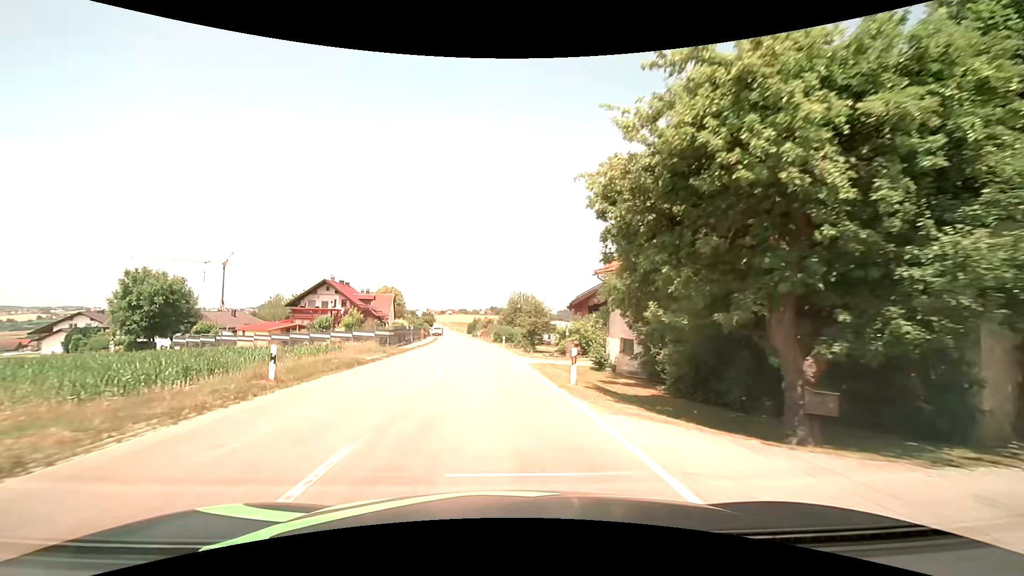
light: Day
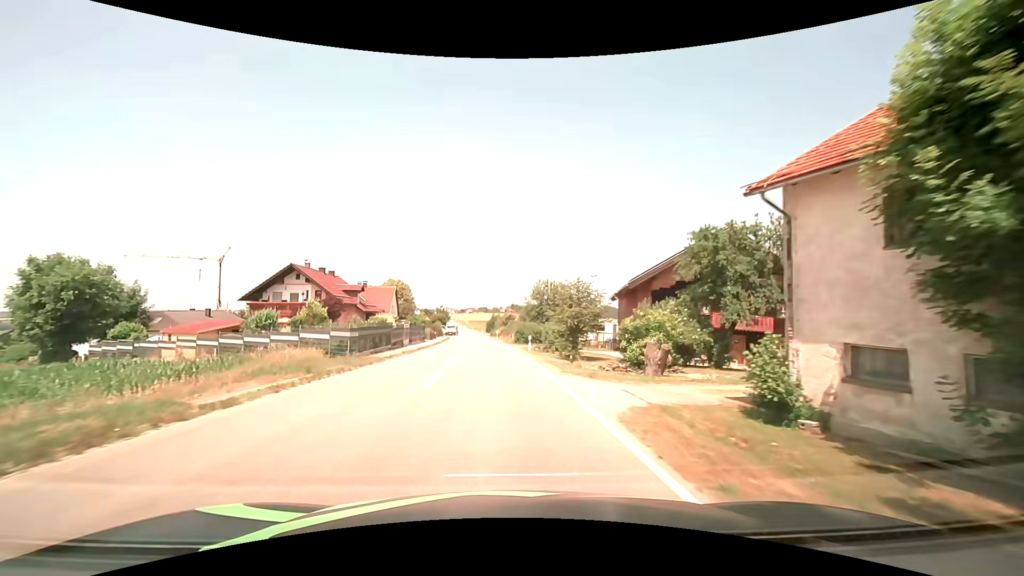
(-0.4, +14.9) m; -3°
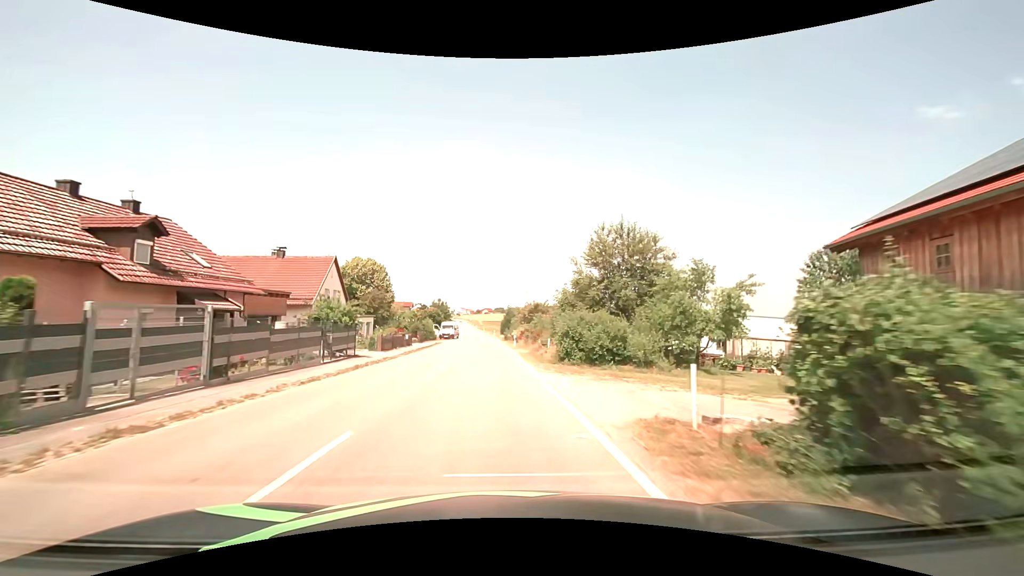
(-0.3, +33.0) m; -1°
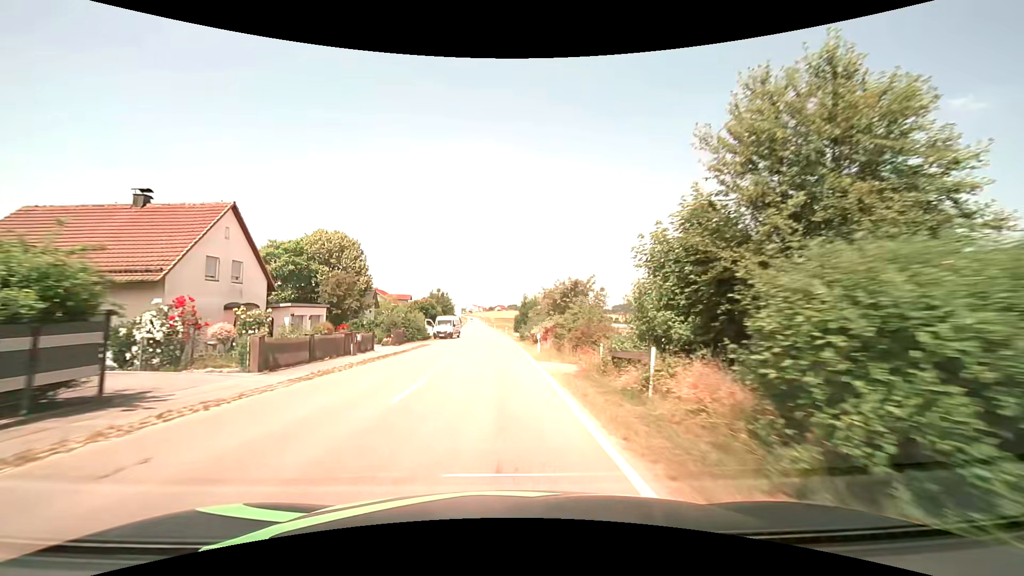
(-0.3, +17.9) m; -2°
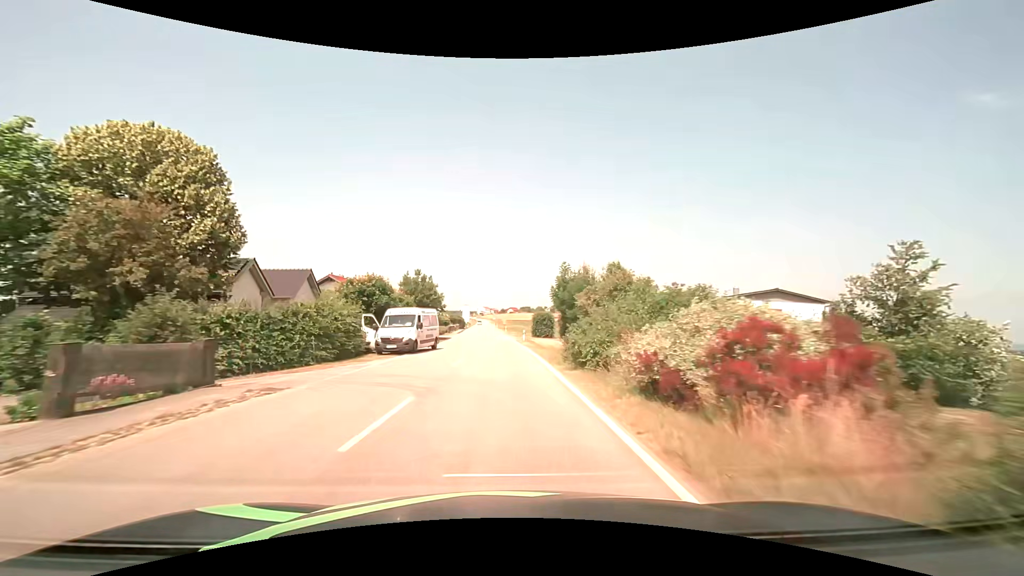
(-0.5, +27.9) m; -2°
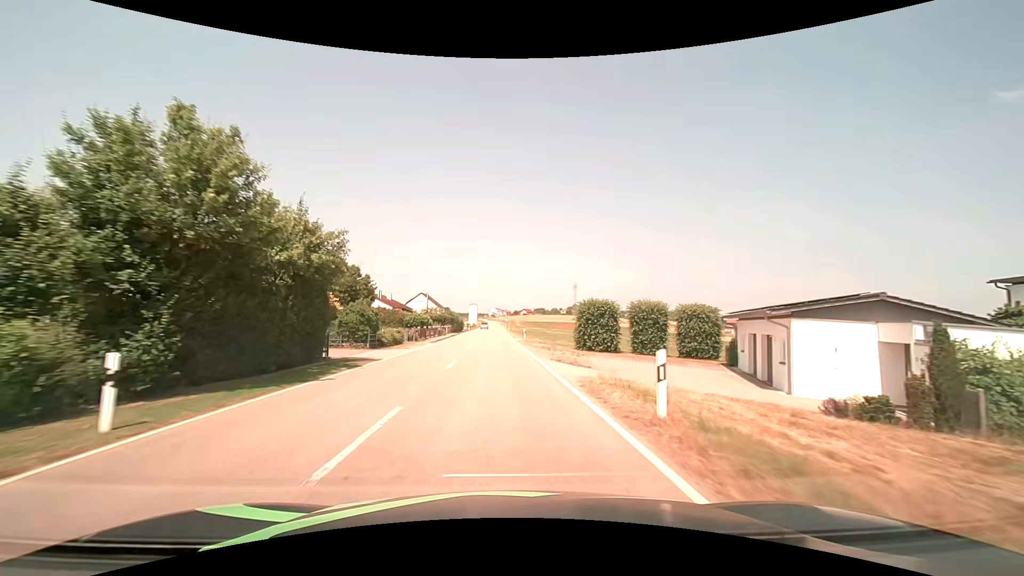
(-0.4, +37.3) m; -1°
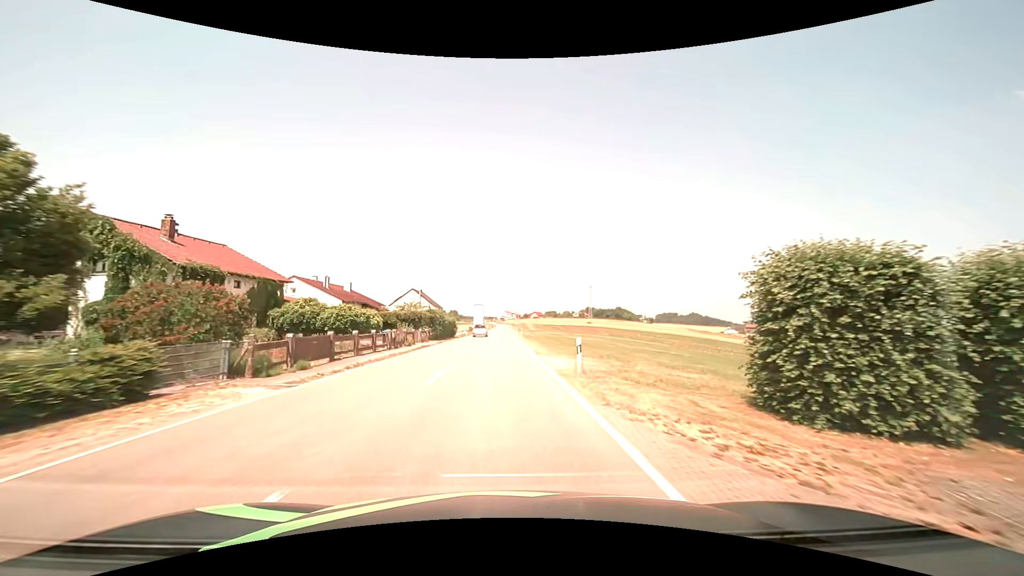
(-0.3, +27.6) m; -1°
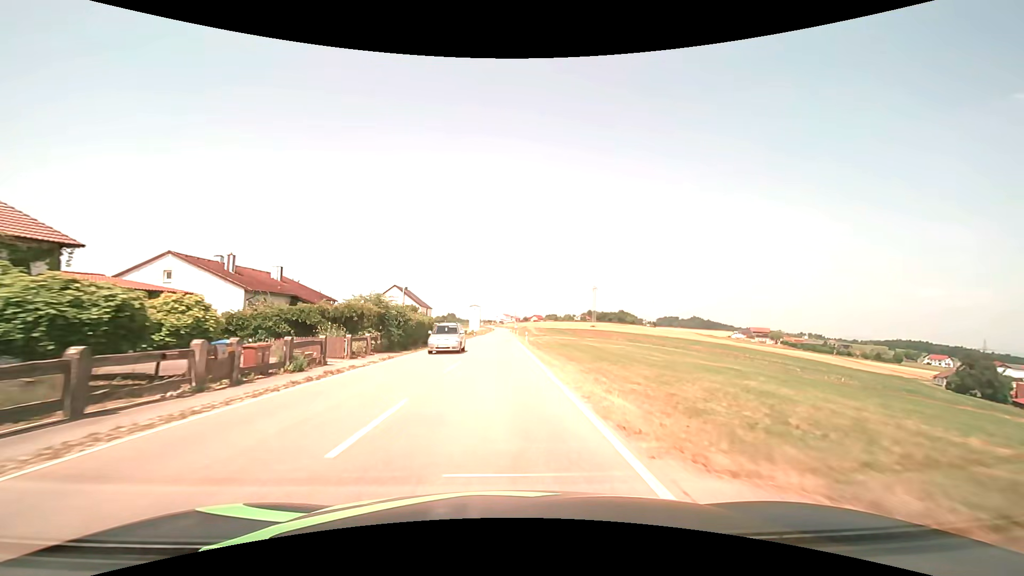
(0.0, +18.3) m; 0°
(0, +10) (0, +20) (0, +30) (0, +40) (0, +50) (0, +60) (0, +70) (0, +80) (0, +90) (0, +100) m
